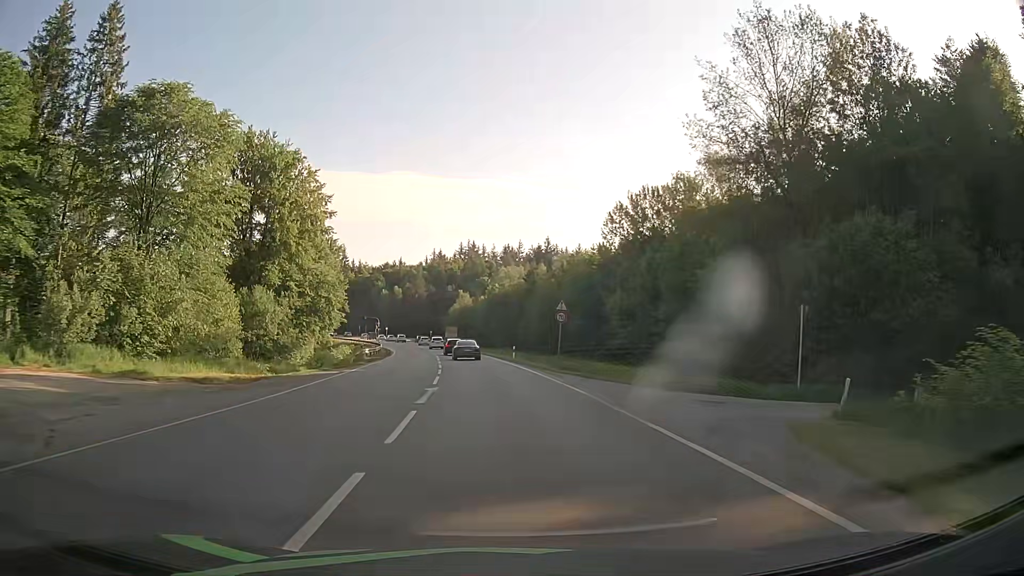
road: secondary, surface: asphalt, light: Day
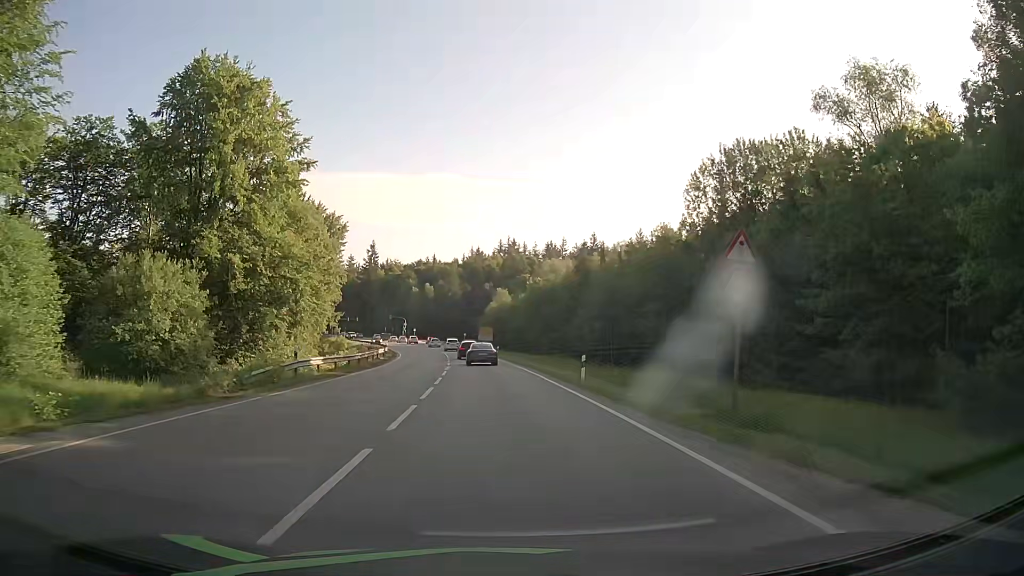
(-0.6, +22.6) m; -3°
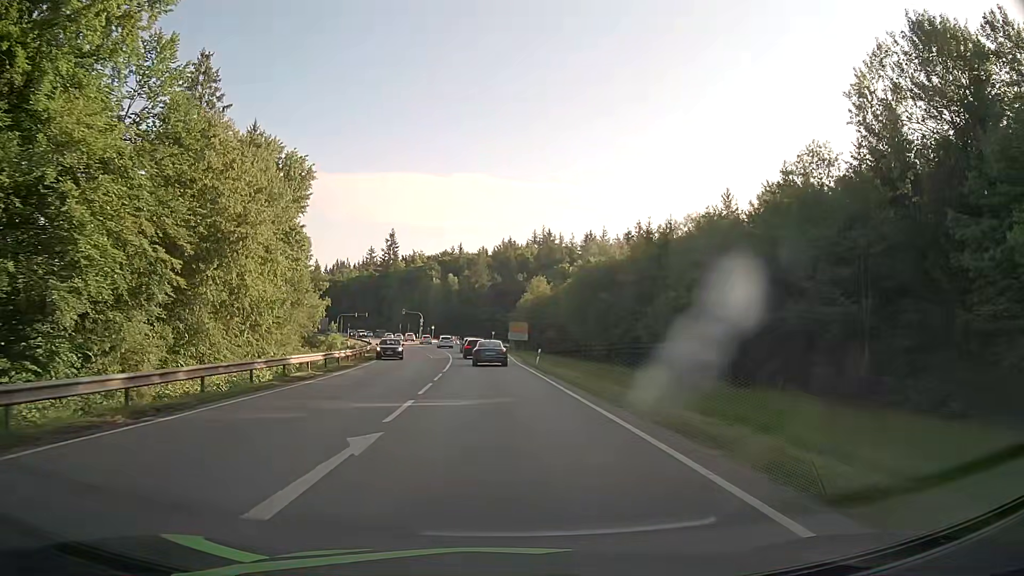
(-0.9, +29.0) m; -3°
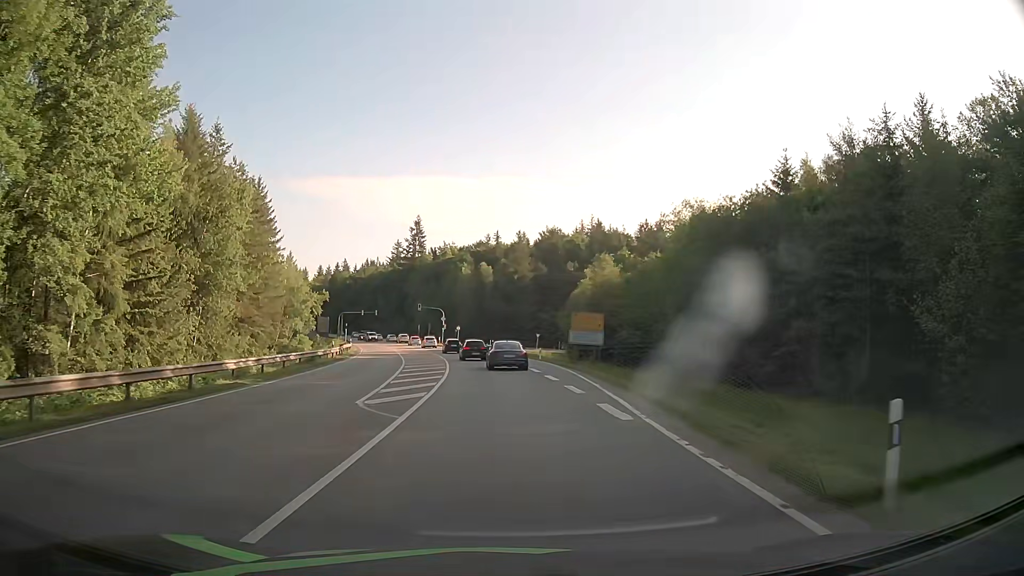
(-1.1, +35.0) m; -3°
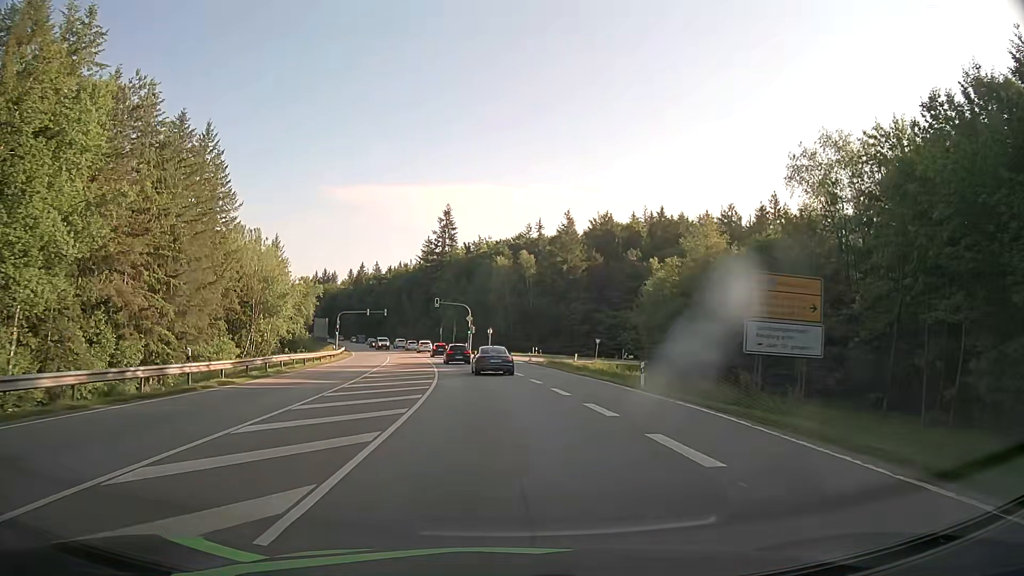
(-0.8, +29.0) m; -3°
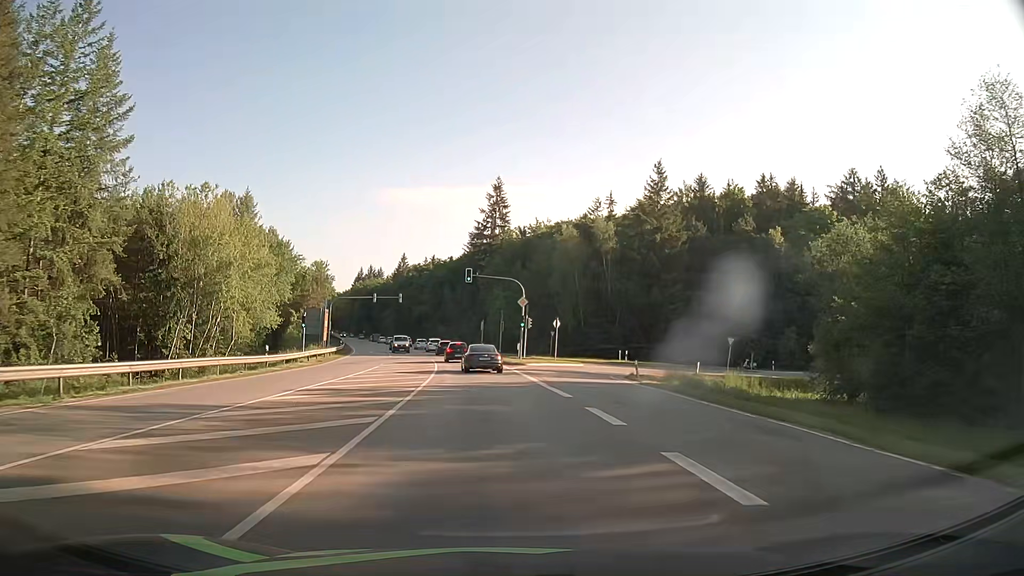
(-1.3, +32.1) m; -5°
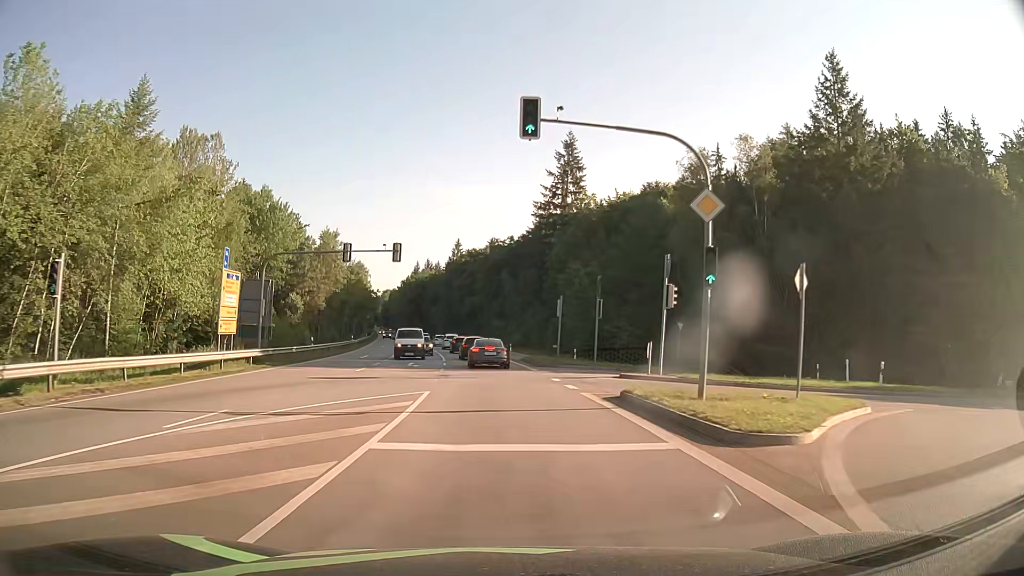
(-1.5, +34.0) m; -6°
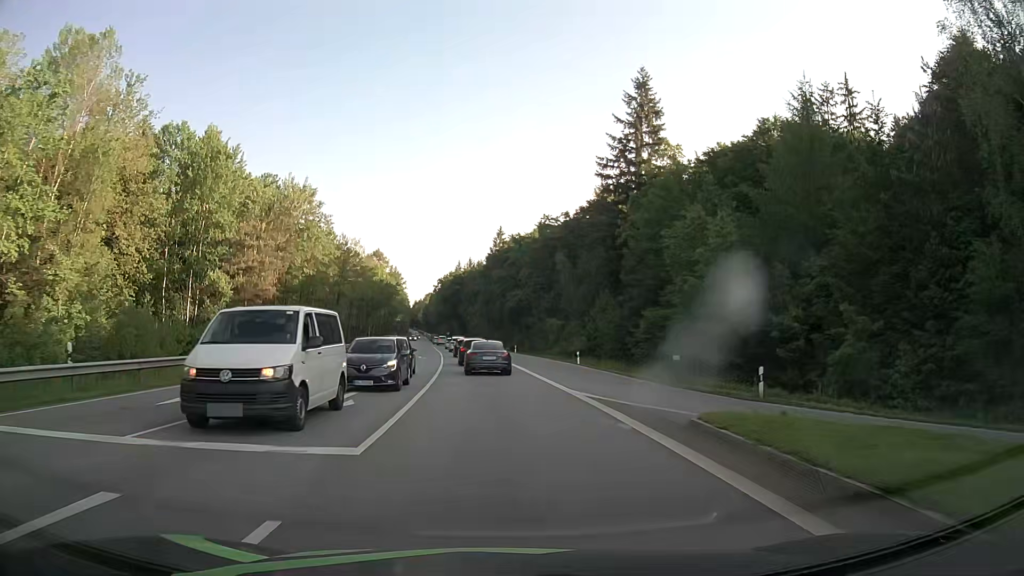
(-1.0, +31.3) m; -4°
(0, +10) (0, +20) (-1, +30) (-2, +40) (-3, +50) (-4, +60) (-5, +70) (-6, +80) (-7, +90) (-8, +100) m
